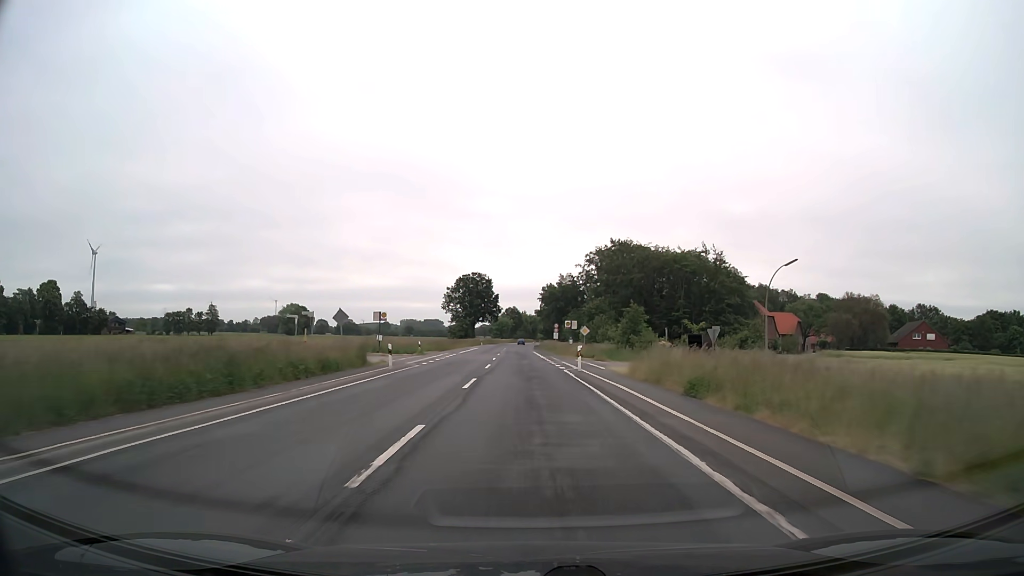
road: secondary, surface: asphalt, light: Day
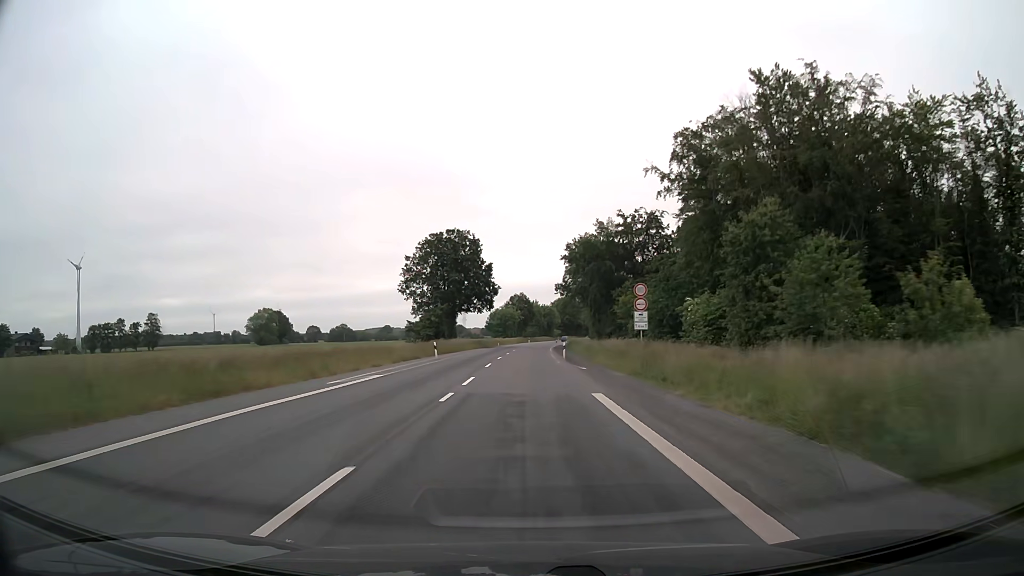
(-0.5, +63.3) m; -1°
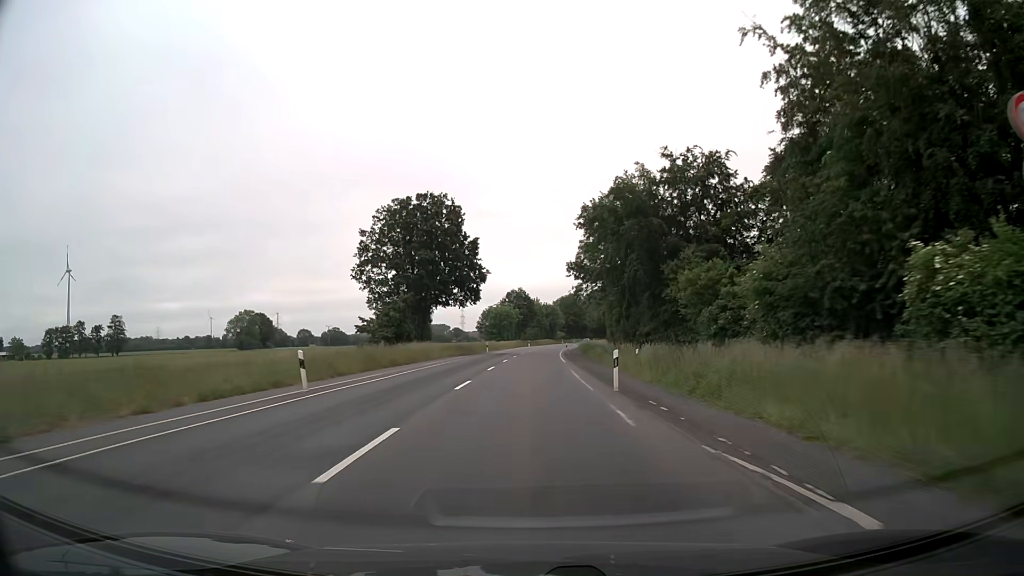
(-0.1, +25.3) m; 0°
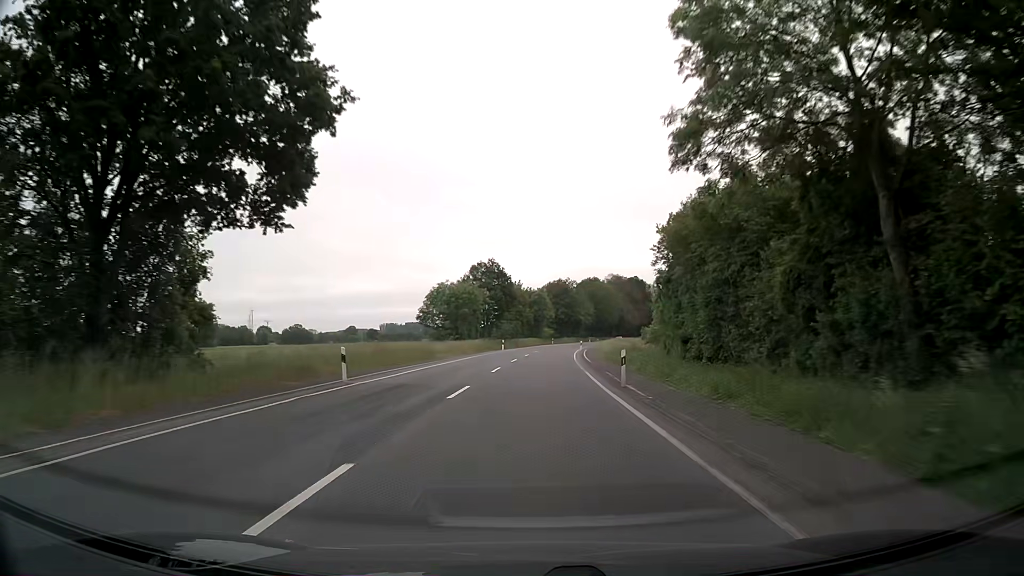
(+0.6, +50.7) m; +1°
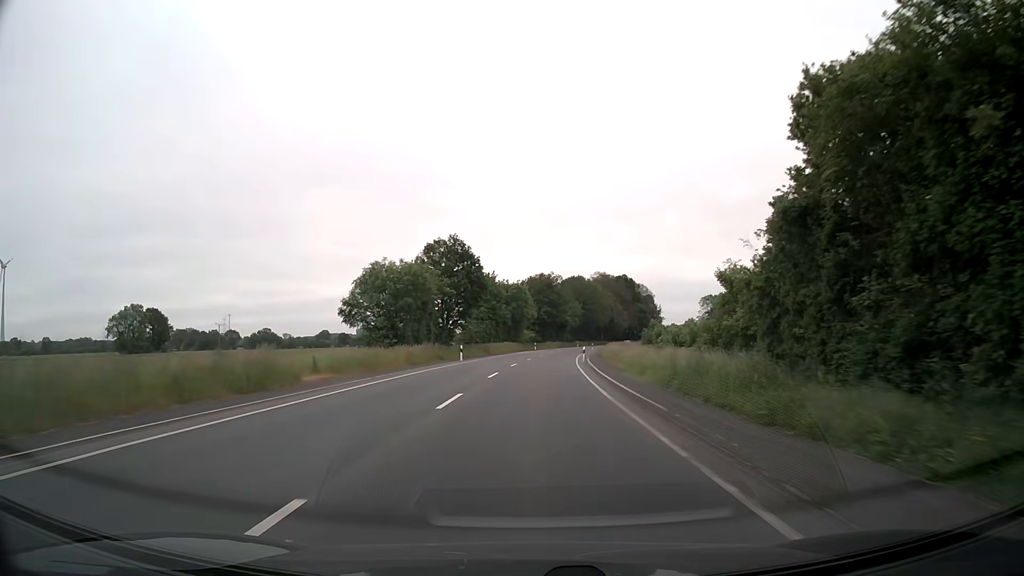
(+0.5, +25.3) m; +2°
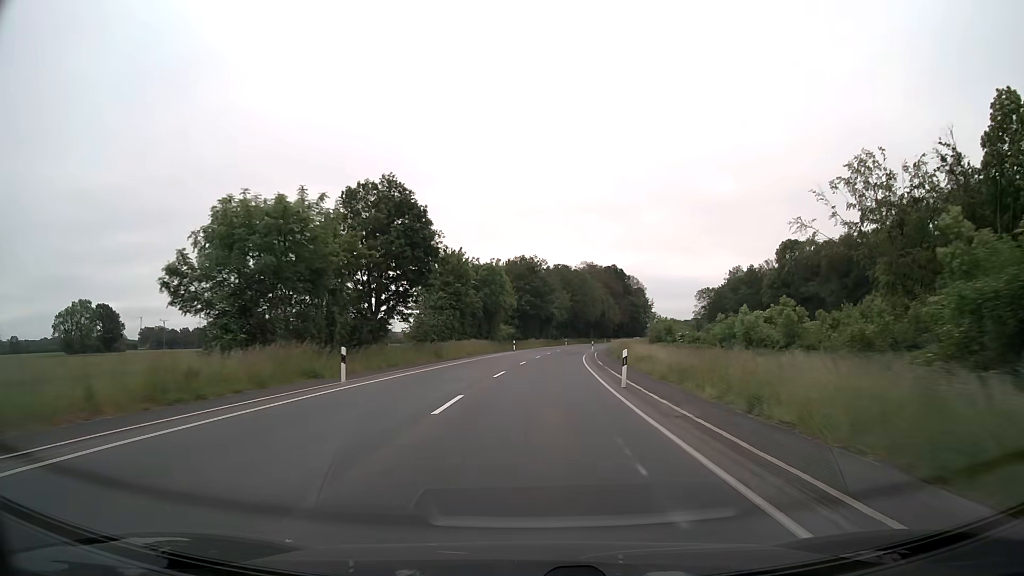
(+0.5, +25.3) m; +2°
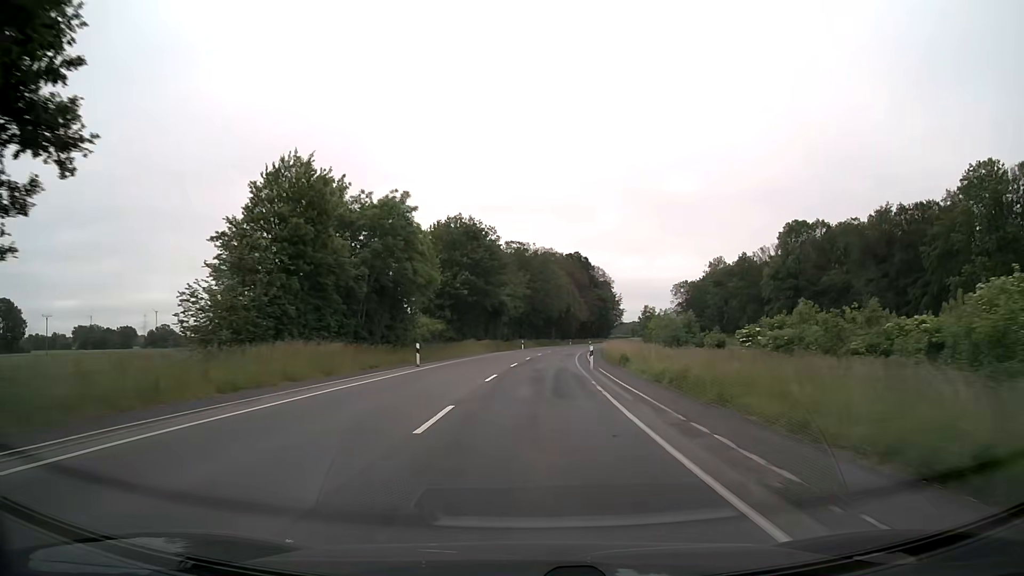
(+1.4, +38.0) m; +4°
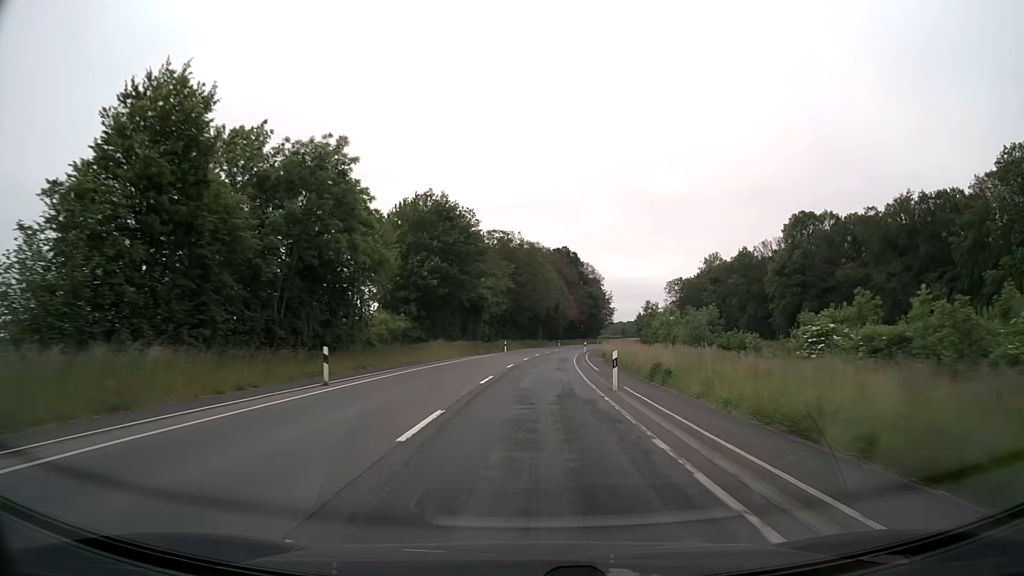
(+0.1, +12.7) m; +1°
(0, +10) (0, +20) (+1, +30) (+1, +40) (+2, +50) (+3, +60) (+4, +70) (+5, +80) (+6, +90) (+8, +100) m
